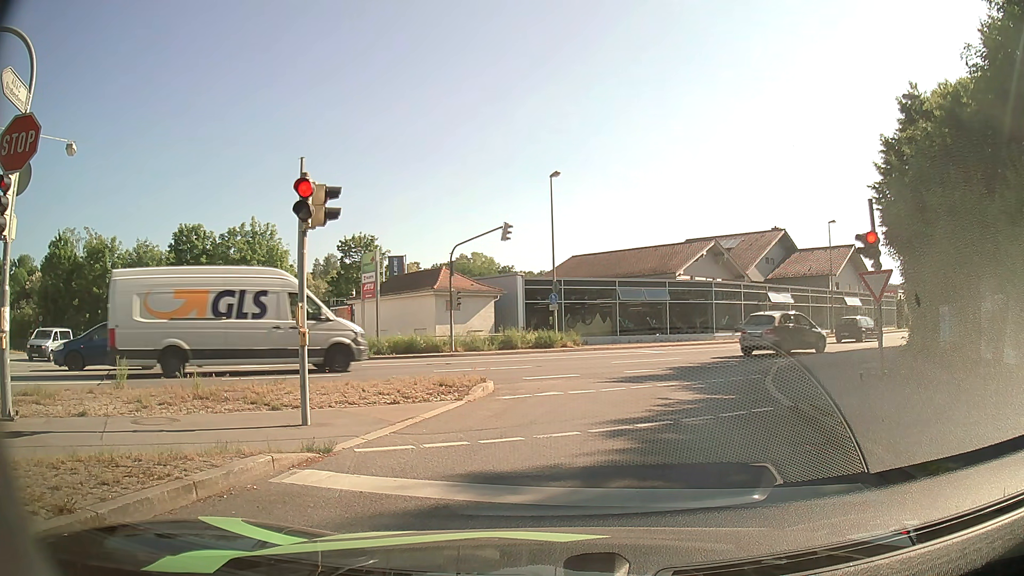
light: Day
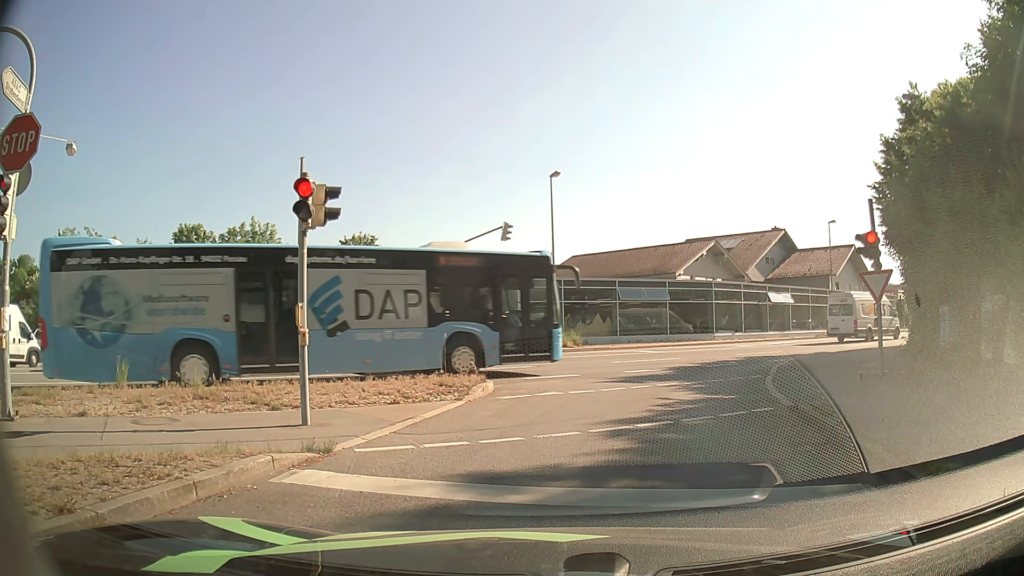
(0.0, 0.0) m; 0°
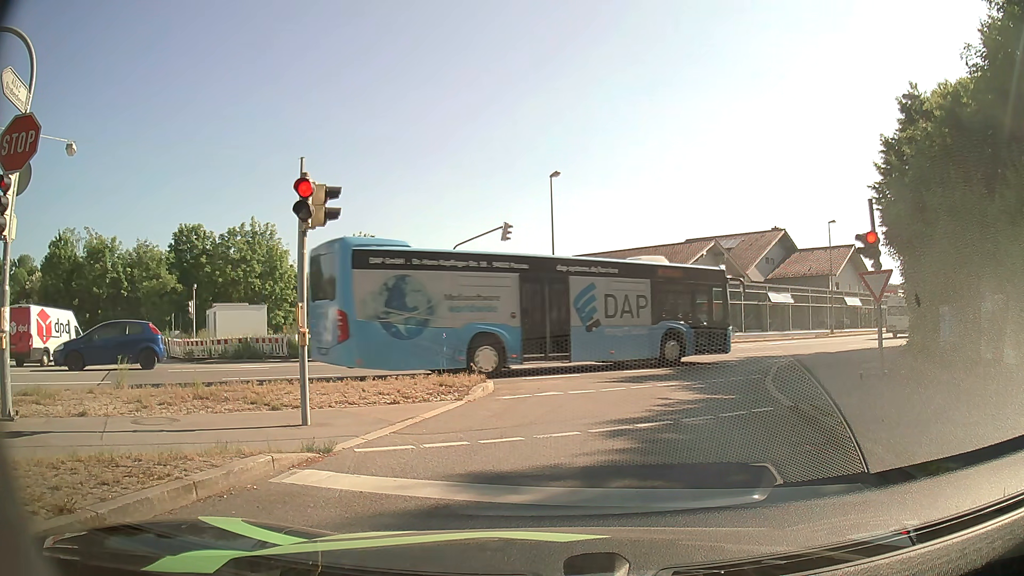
(0.0, 0.0) m; 0°
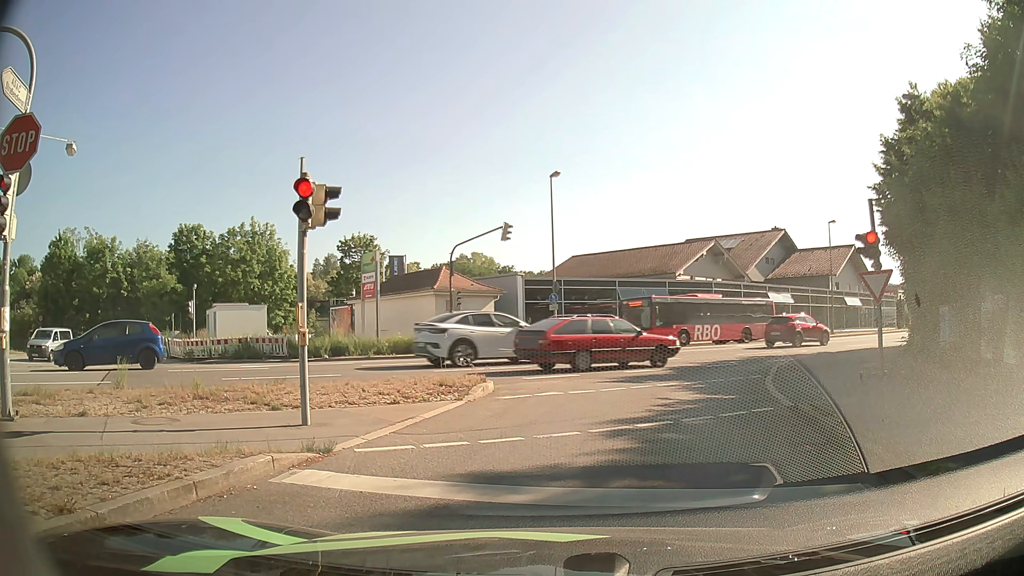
(0.0, 0.0) m; 0°
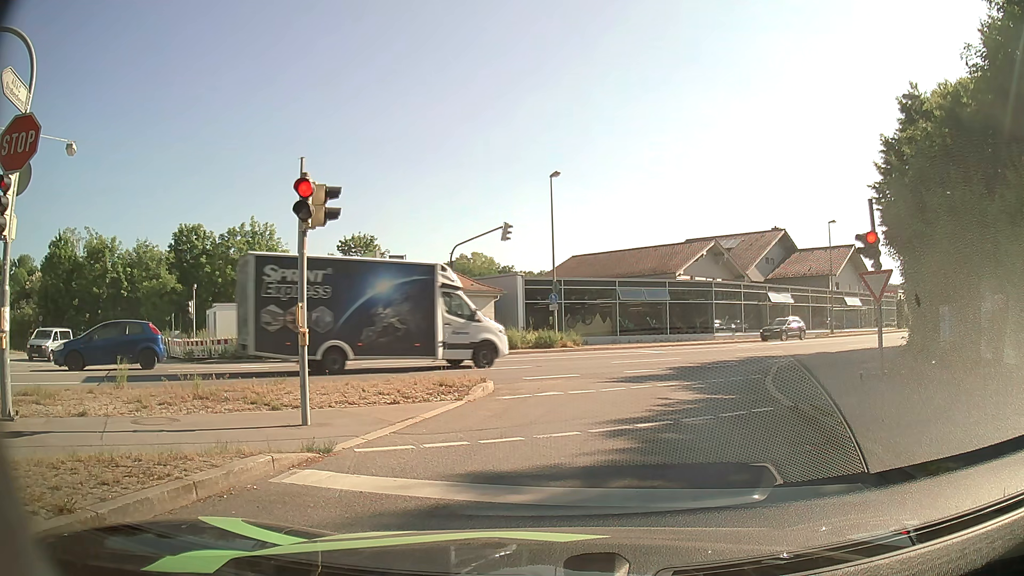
(0.0, 0.0) m; 0°
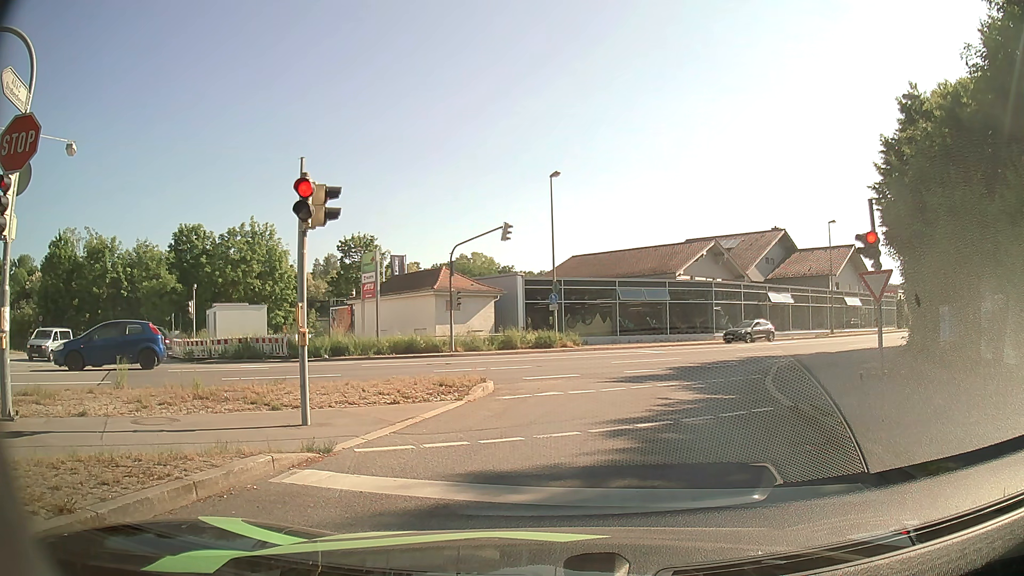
(0.0, 0.0) m; 0°
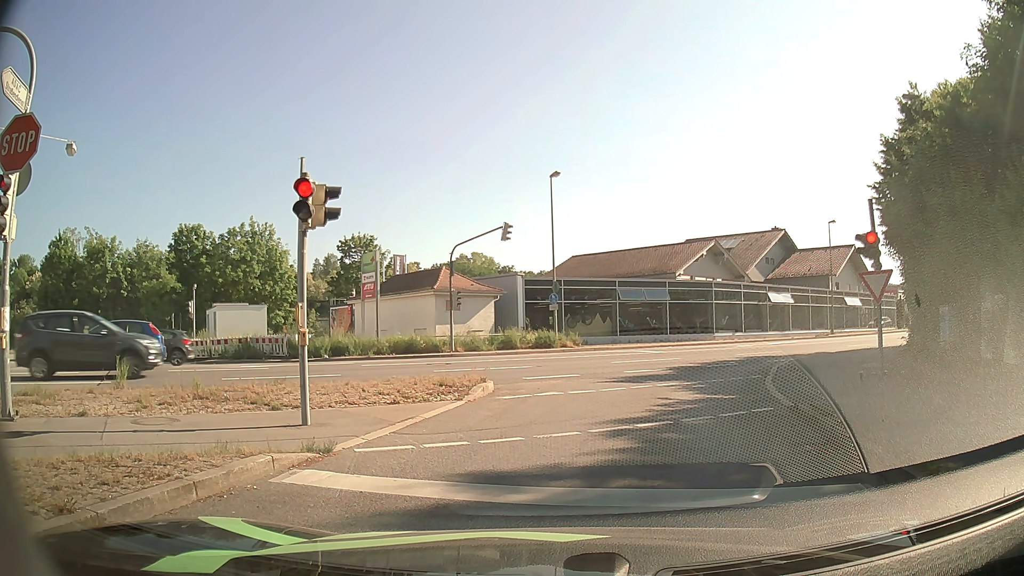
(0.0, 0.0) m; 0°
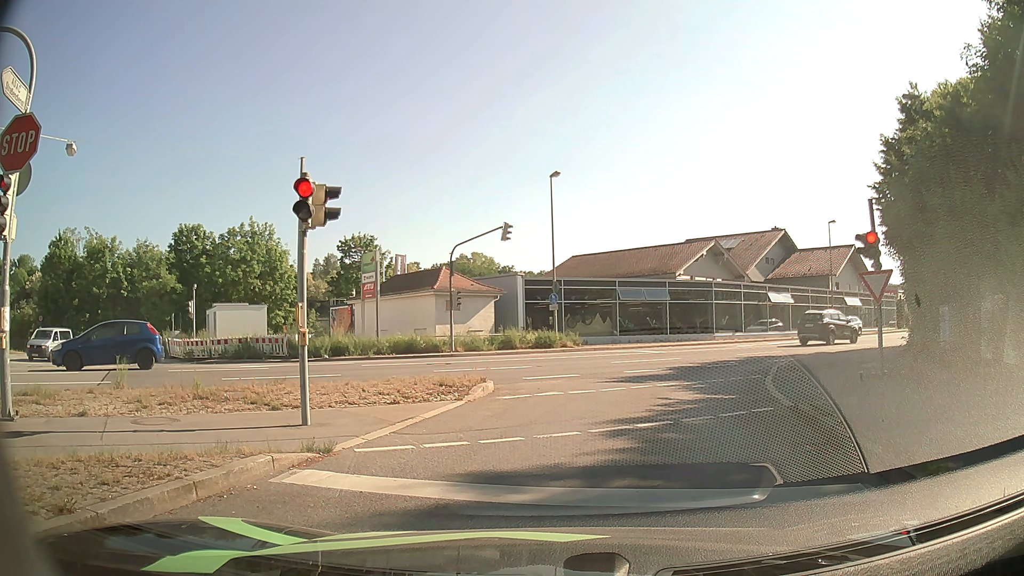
(0.0, 0.0) m; 0°
(+1, +10) (+4, +20) (+9, +28) (+17, +34) (+25, +40) (+33, +46) (+41, +53) (+48, +59) (+55, +66) (+63, +73) m
